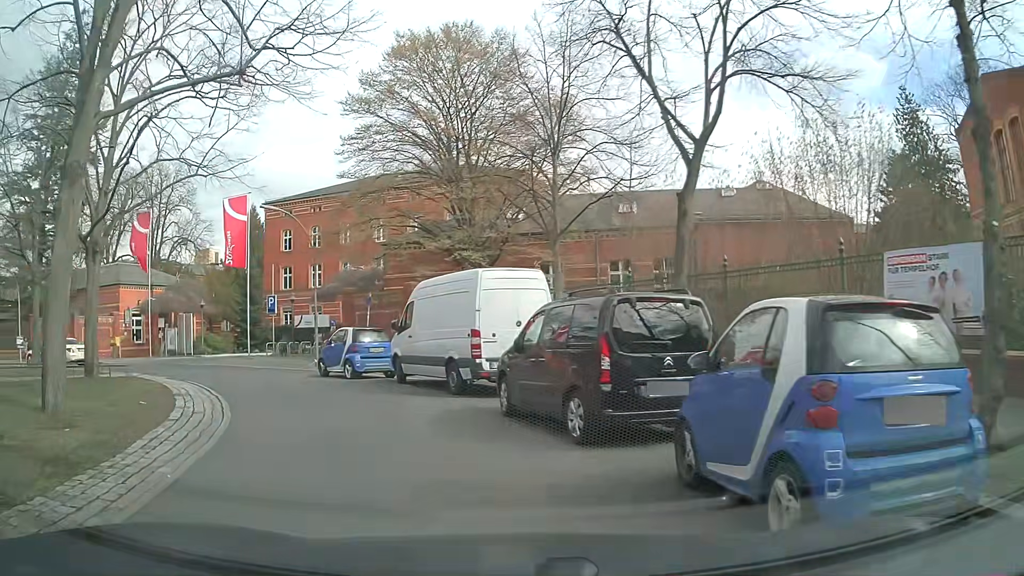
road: residential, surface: asphalt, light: Day
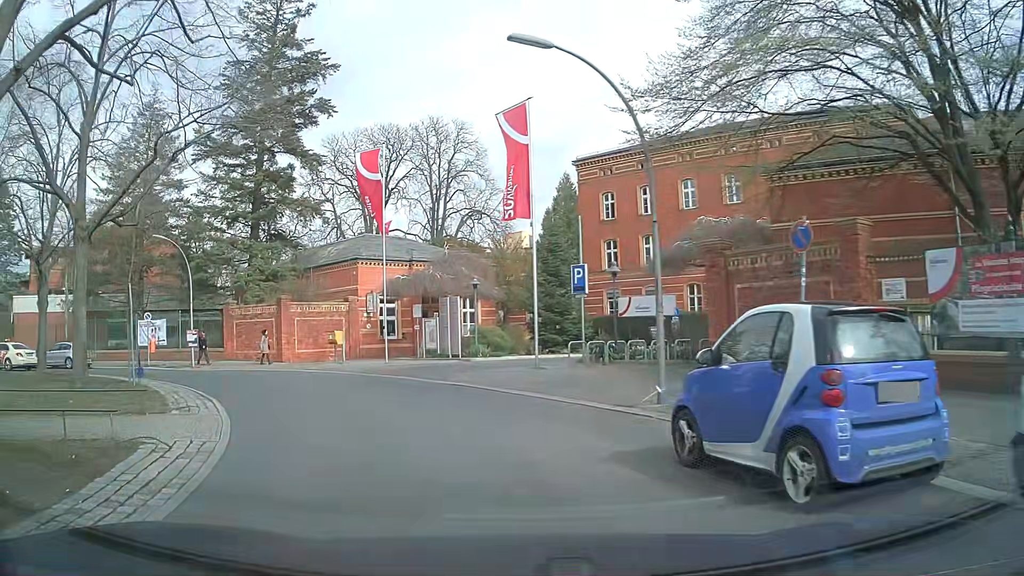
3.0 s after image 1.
(-3.6, +14.7) m; -27°
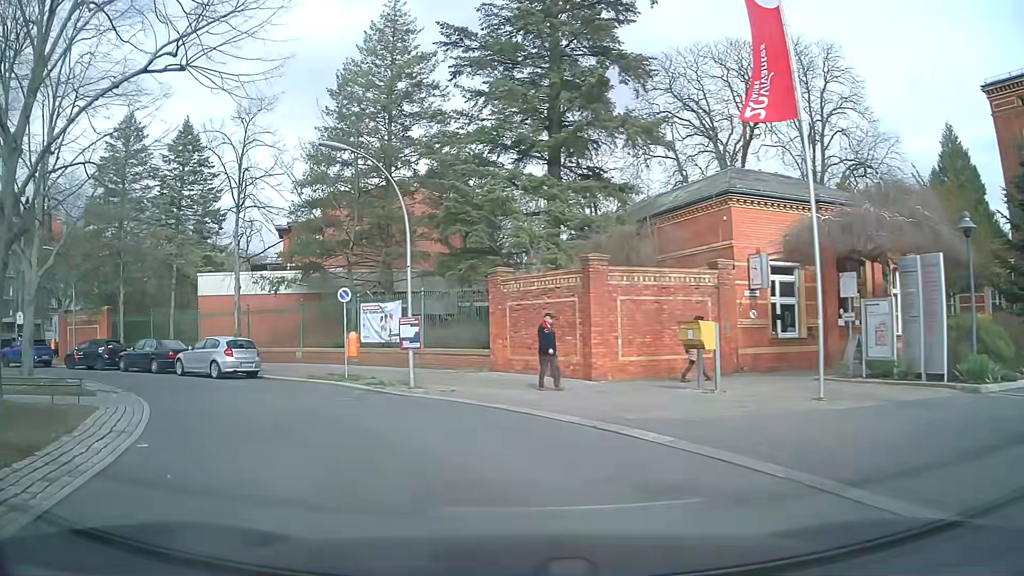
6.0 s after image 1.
(-3.8, +15.6) m; -29°
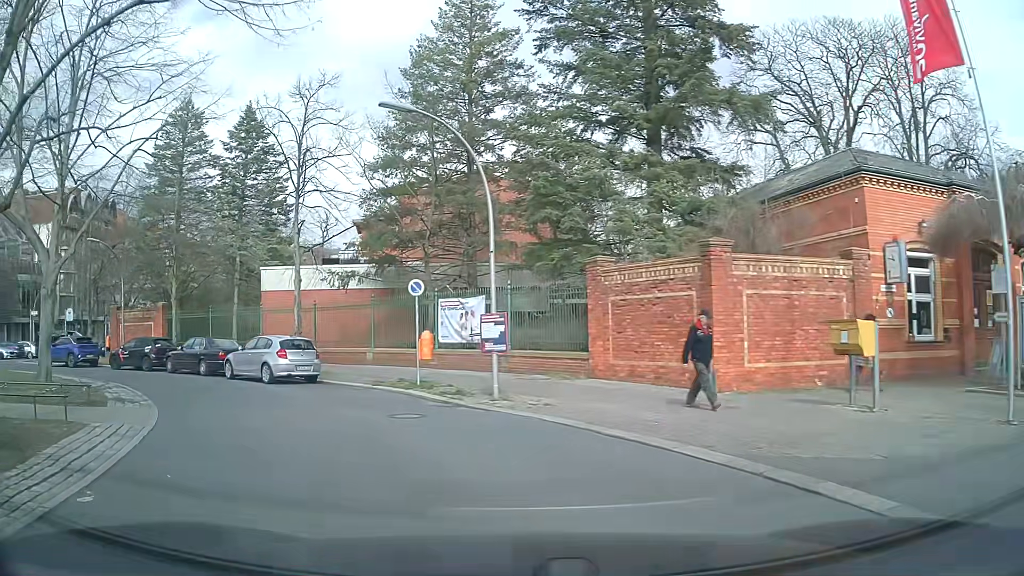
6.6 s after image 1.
(-0.2, +3.1) m; -7°
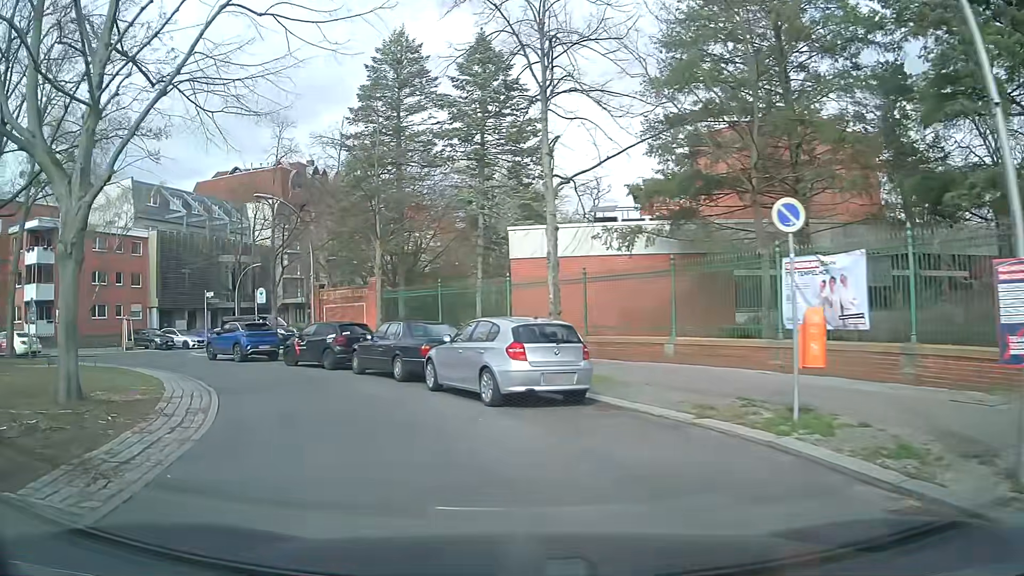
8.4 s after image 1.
(-1.9, +9.1) m; -23°
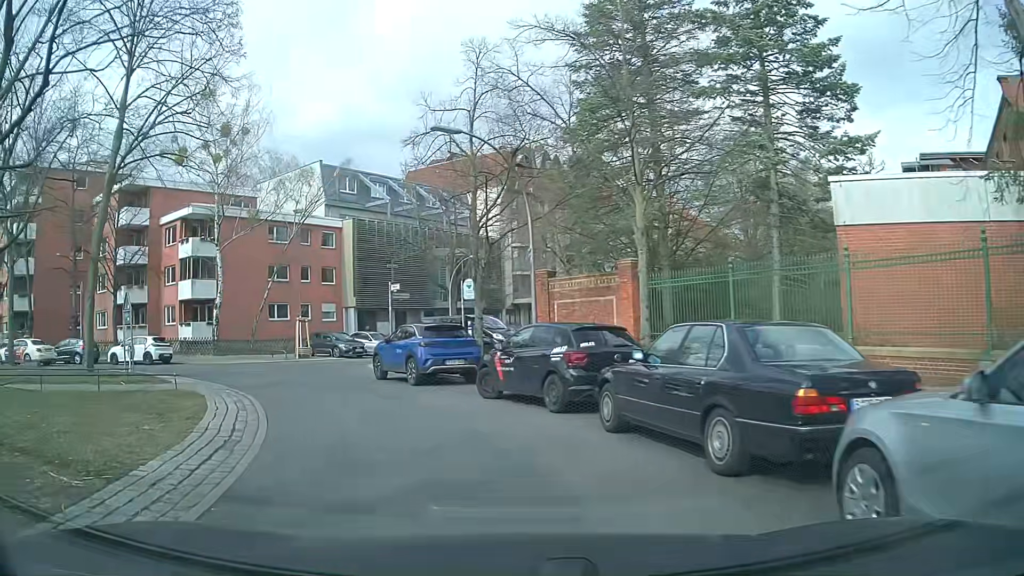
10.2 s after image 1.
(-1.8, +9.3) m; -21°
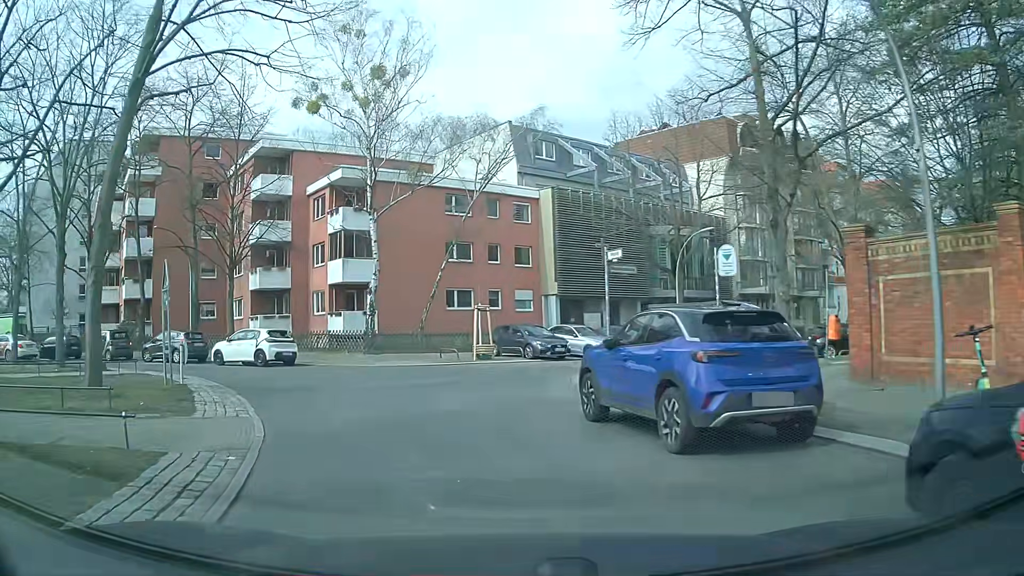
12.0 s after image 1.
(-1.4, +9.5) m; -17°
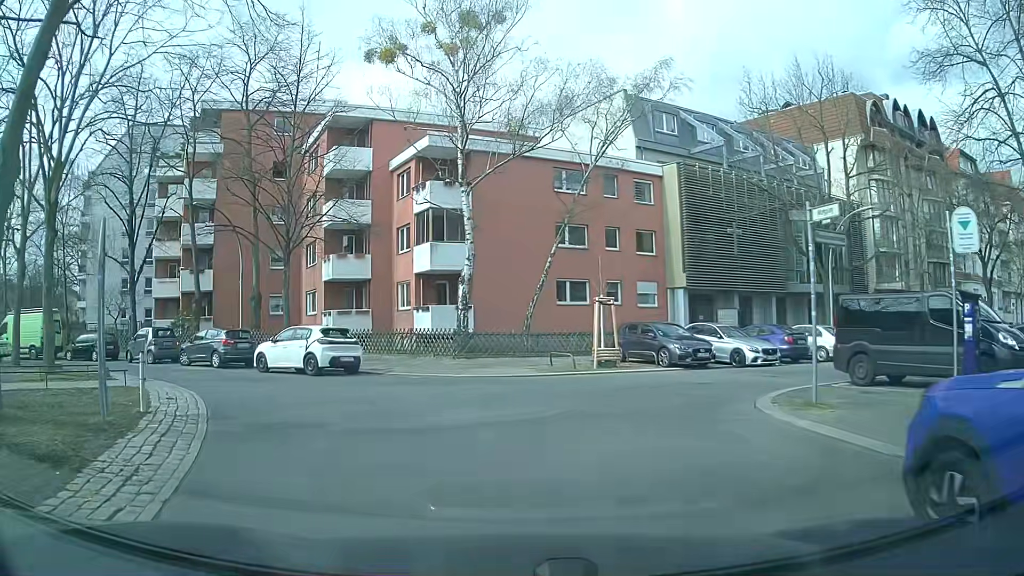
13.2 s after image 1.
(-0.6, +6.2) m; -9°
